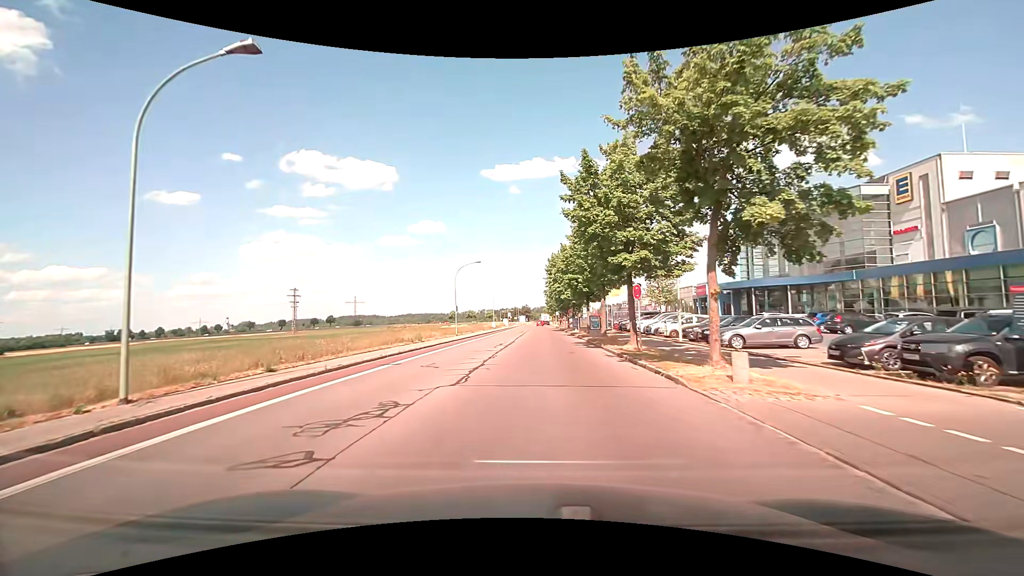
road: tertiary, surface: asphalt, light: Day
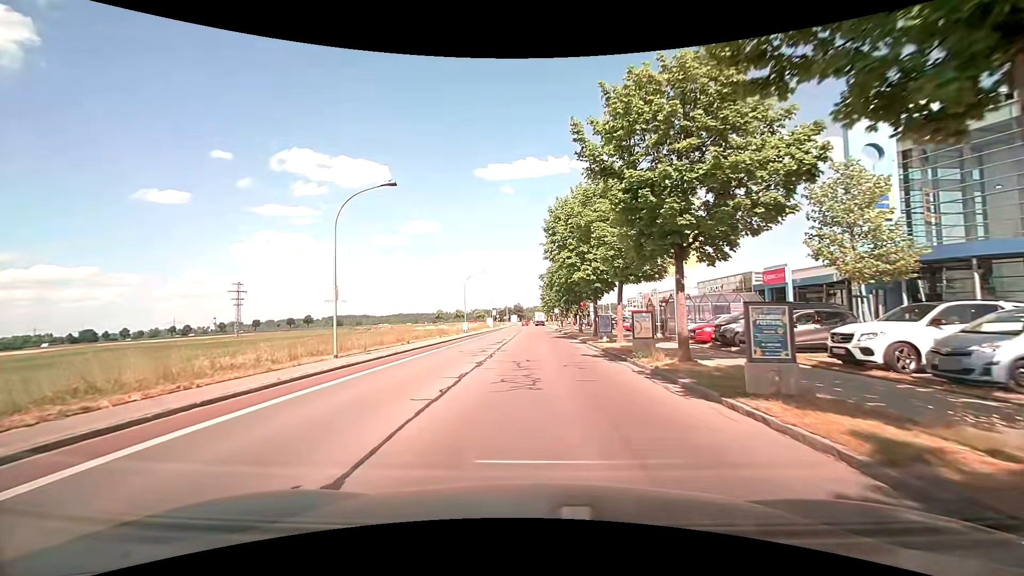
(+0.1, +27.9) m; +1°
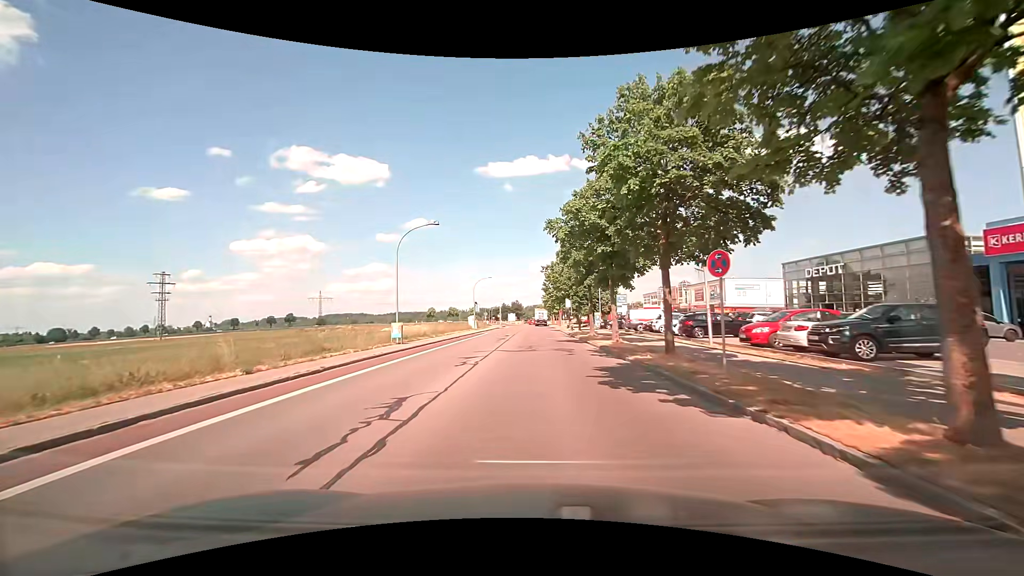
(-0.3, +28.7) m; 0°
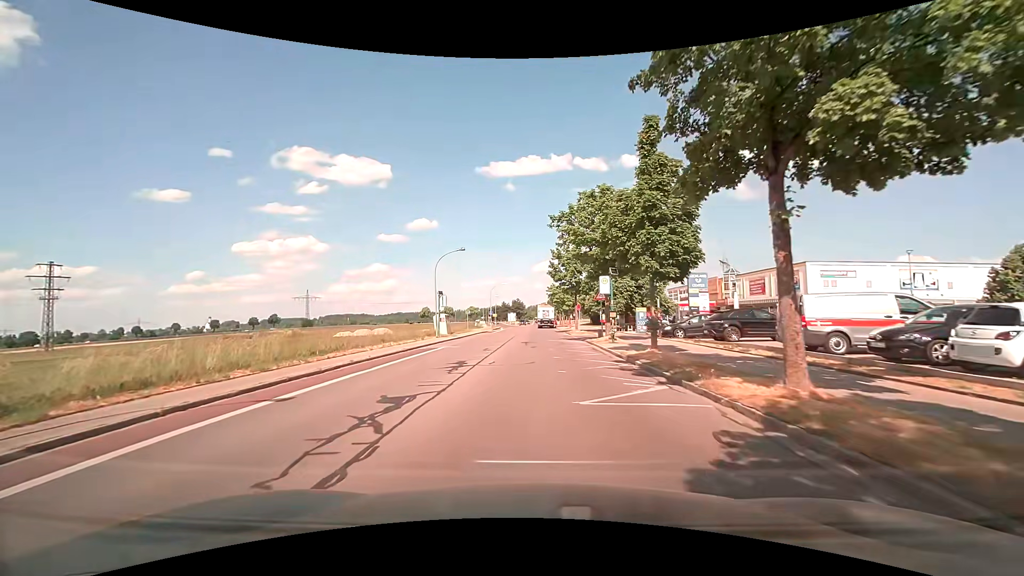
(-0.2, +27.0) m; -1°
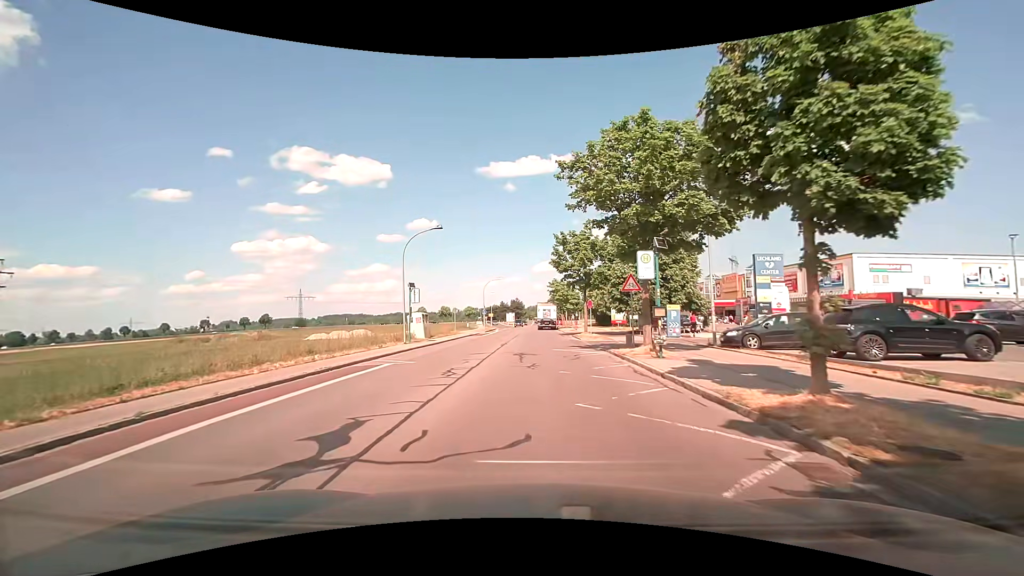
(+0.1, +9.7) m; 0°
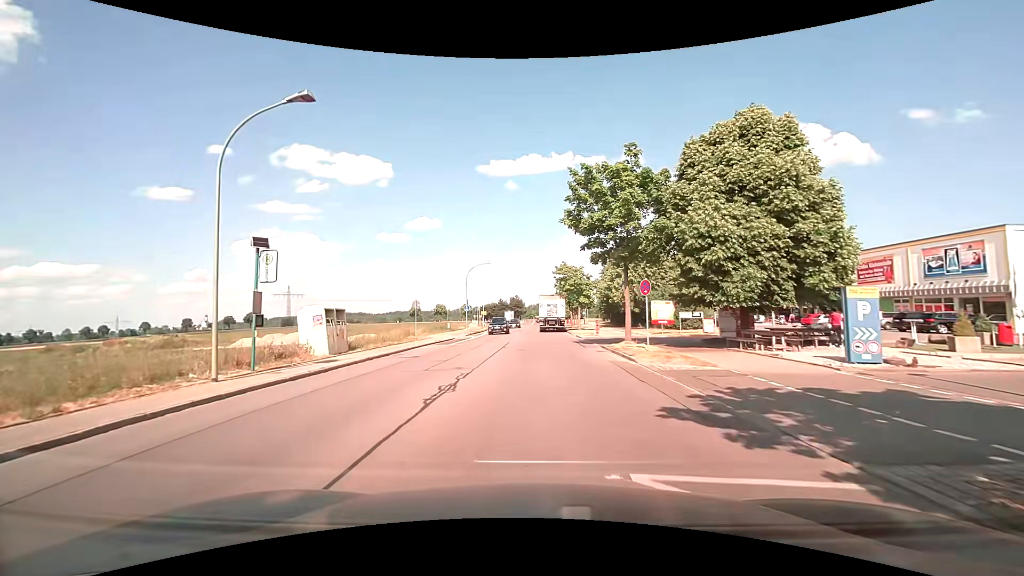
(+0.2, +18.1) m; 0°
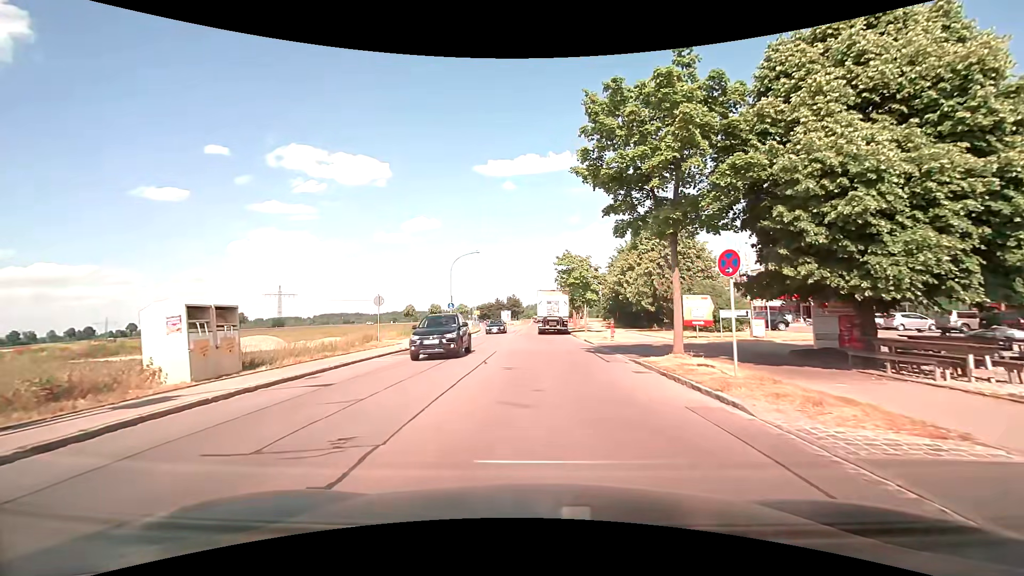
(+0.1, +8.1) m; +1°
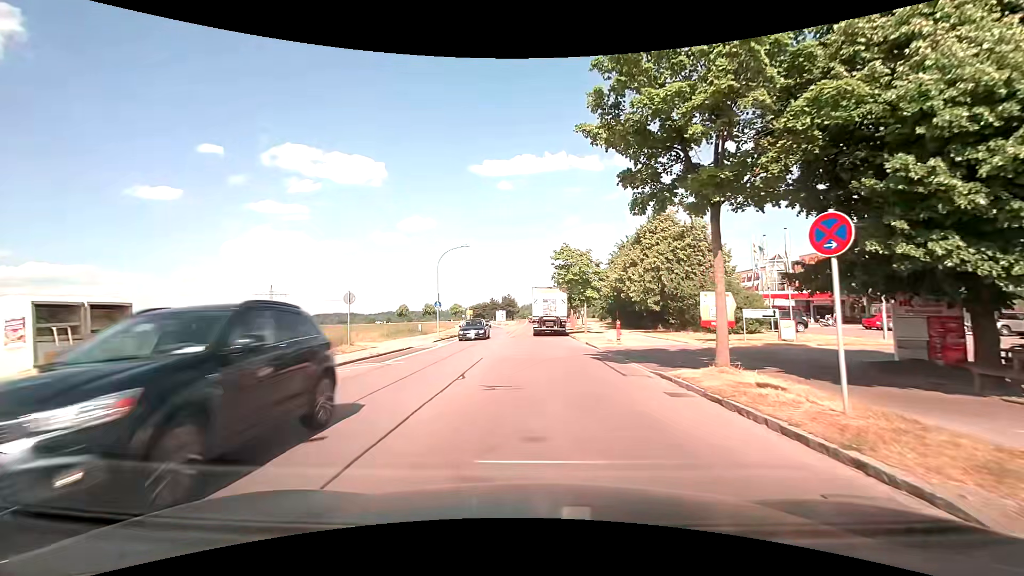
(0.0, +3.7) m; 0°
(0, +10) (0, +20) (-1, +30) (-2, +40) (-2, +50) (-2, +60) (-1, +70) (-1, +80) (-1, +90) (-1, +100) m
